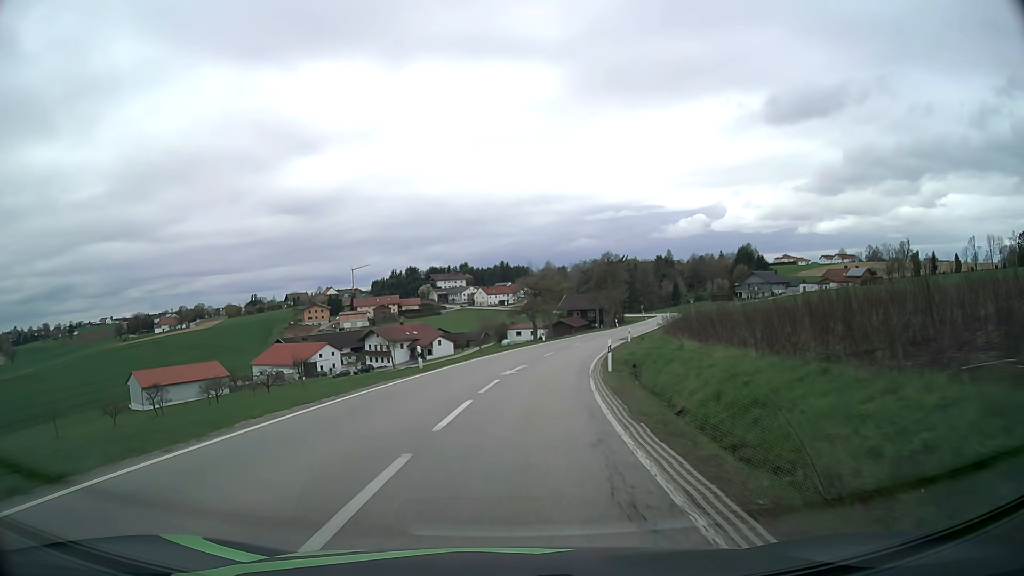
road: secondary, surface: asphalt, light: Day
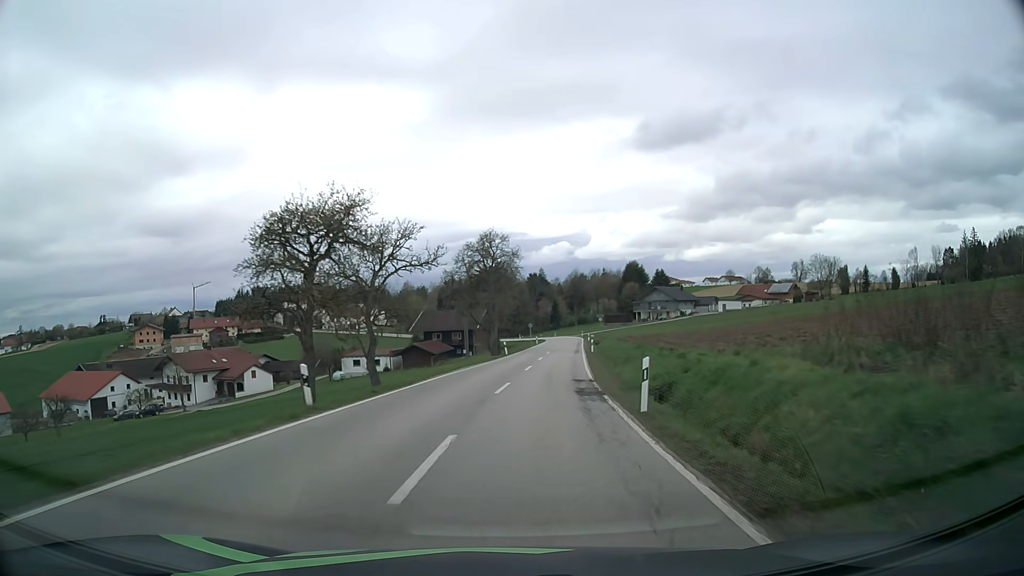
(+3.8, +39.5) m; +12°
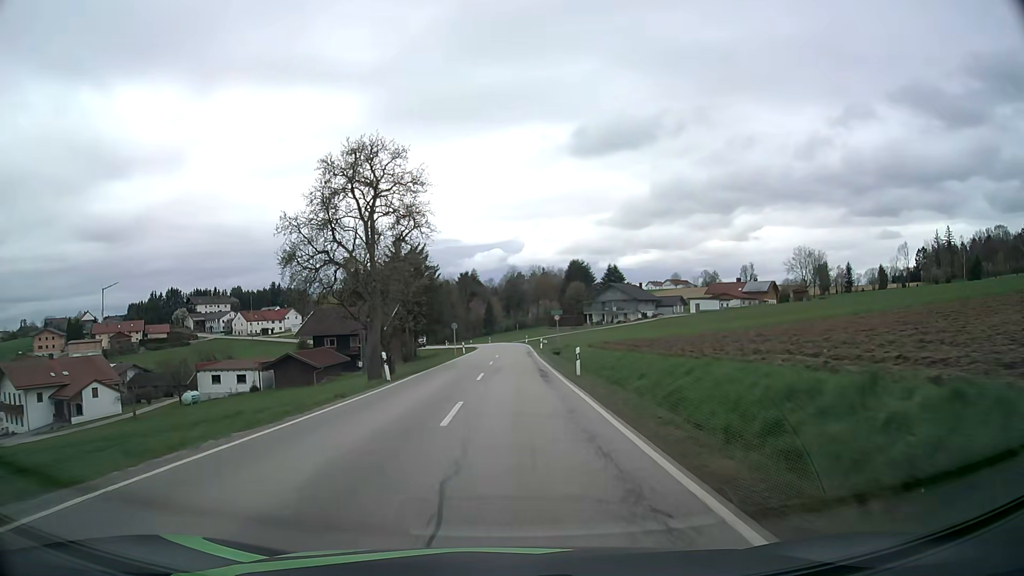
(+1.9, +30.1) m; +6°
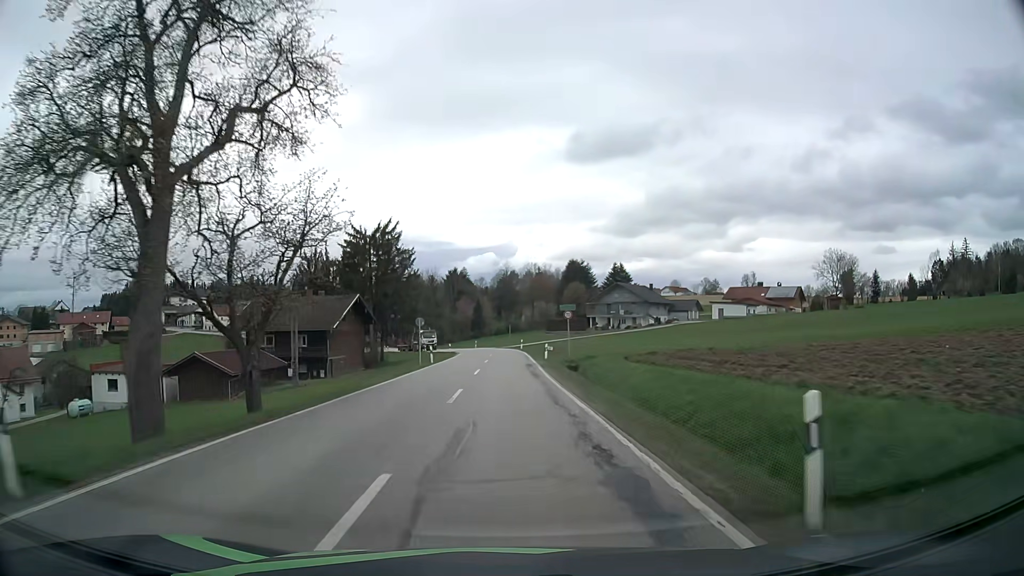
(+0.1, +19.7) m; +1°
